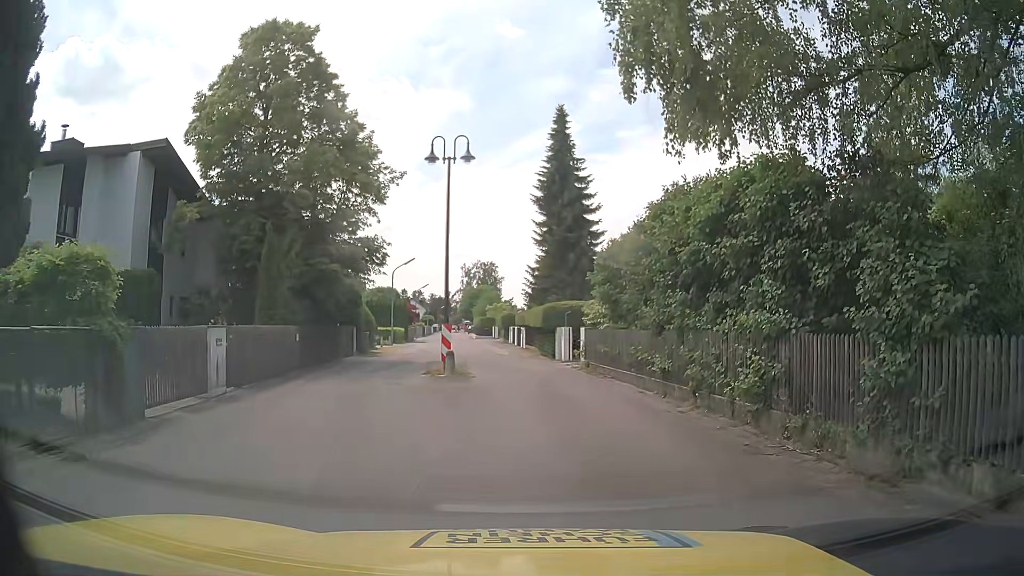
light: Day
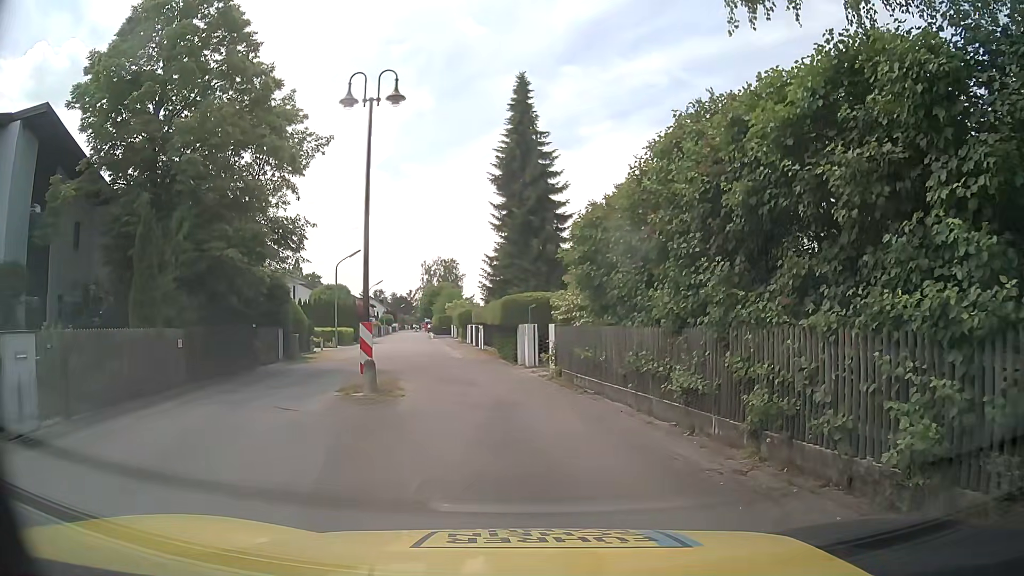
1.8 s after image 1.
(+0.2, +5.0) m; +3°
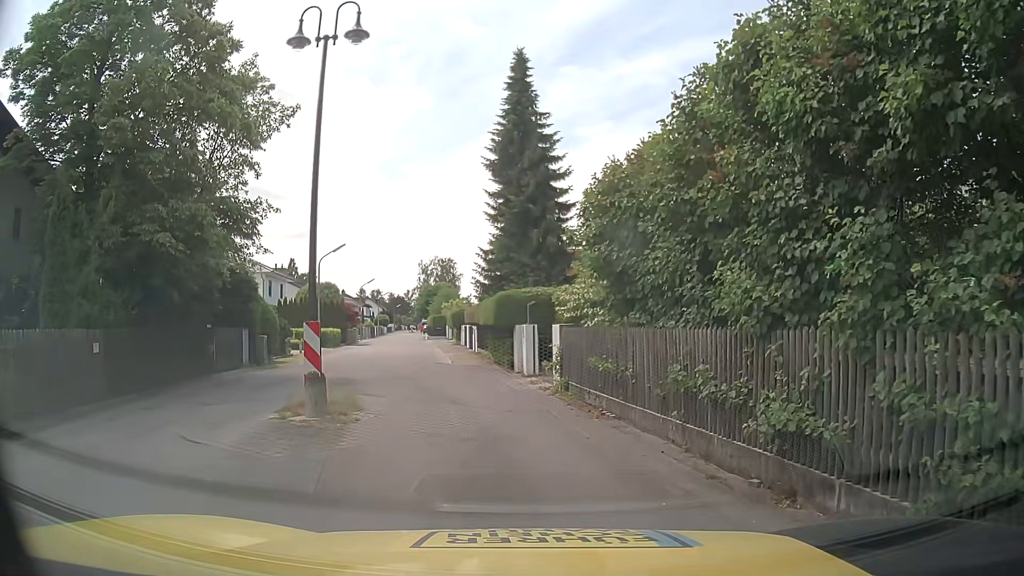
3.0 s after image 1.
(+0.1, +3.3) m; +1°
